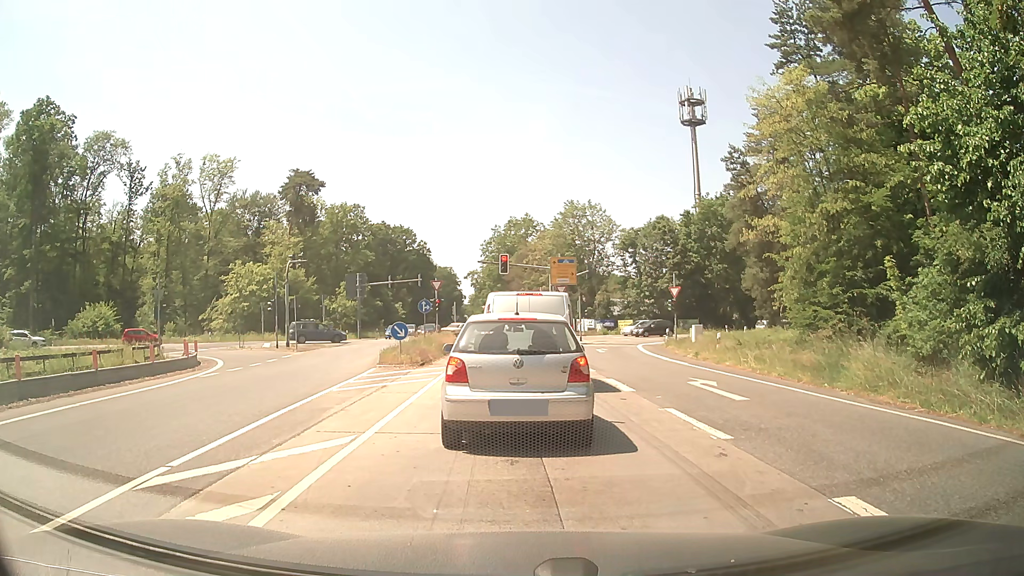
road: secondary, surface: asphalt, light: Day
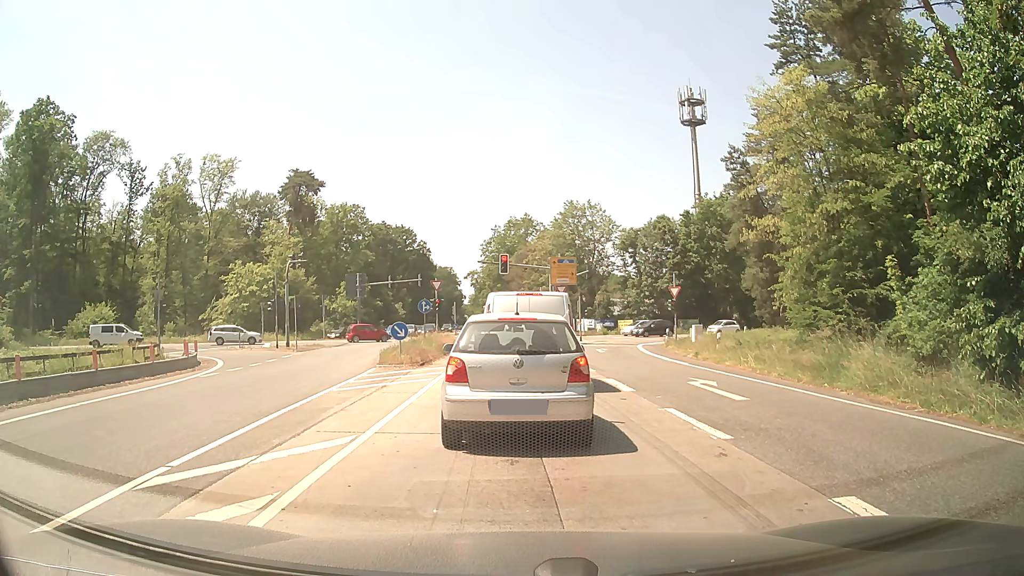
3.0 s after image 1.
(0.0, 0.0) m; 0°
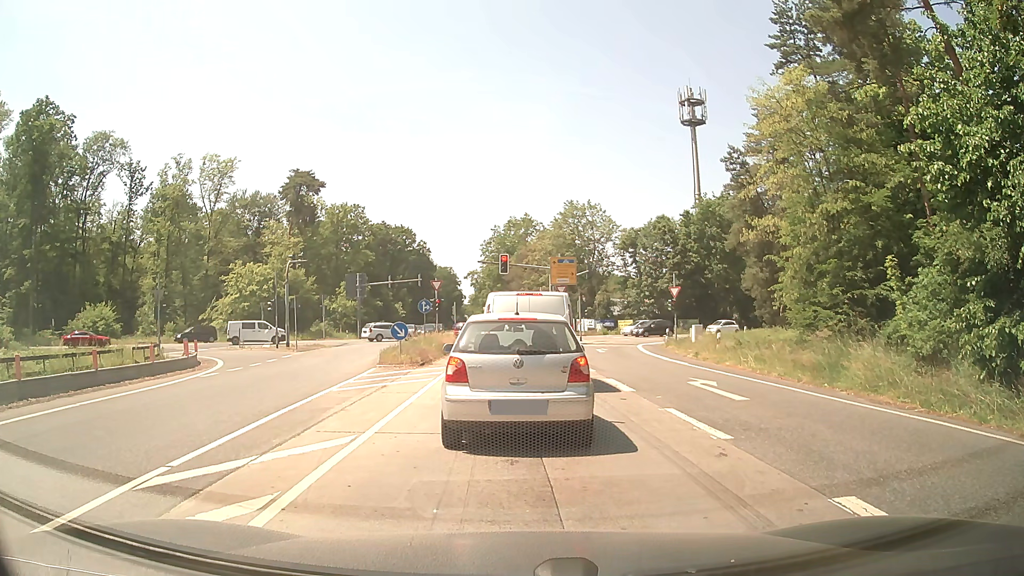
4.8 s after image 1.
(0.0, 0.0) m; 0°
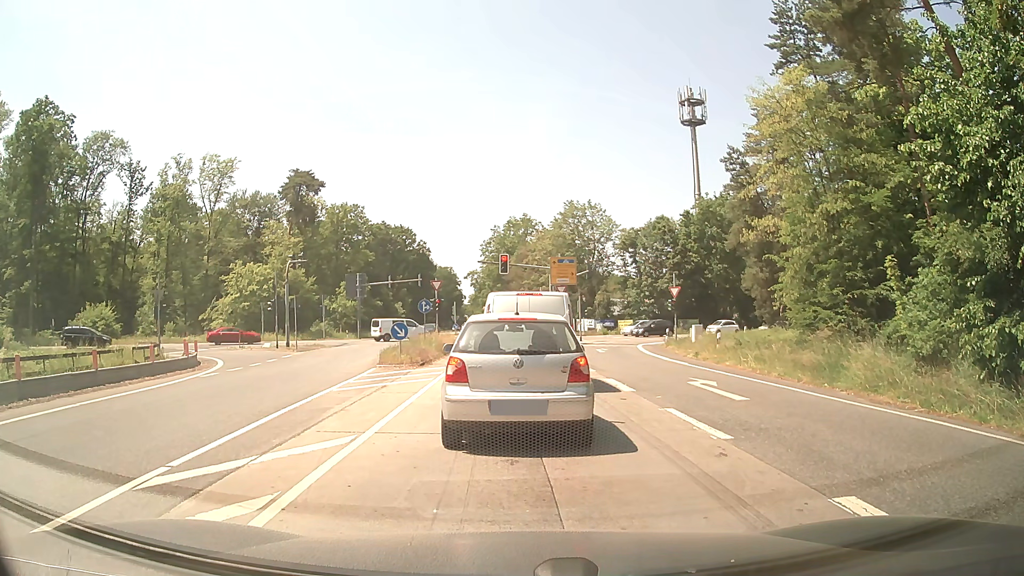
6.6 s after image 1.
(0.0, 0.0) m; 0°
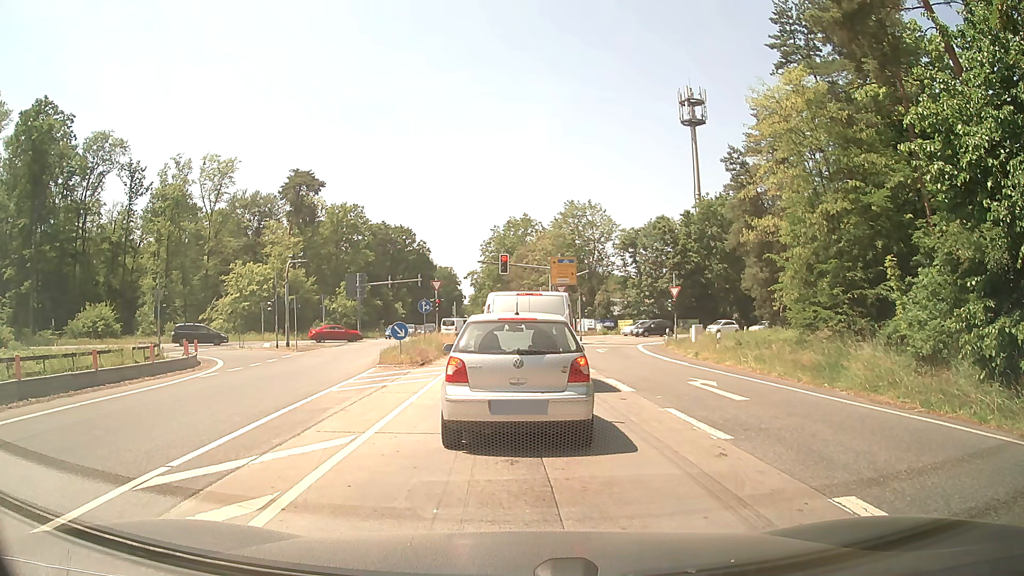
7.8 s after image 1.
(0.0, 0.0) m; 0°
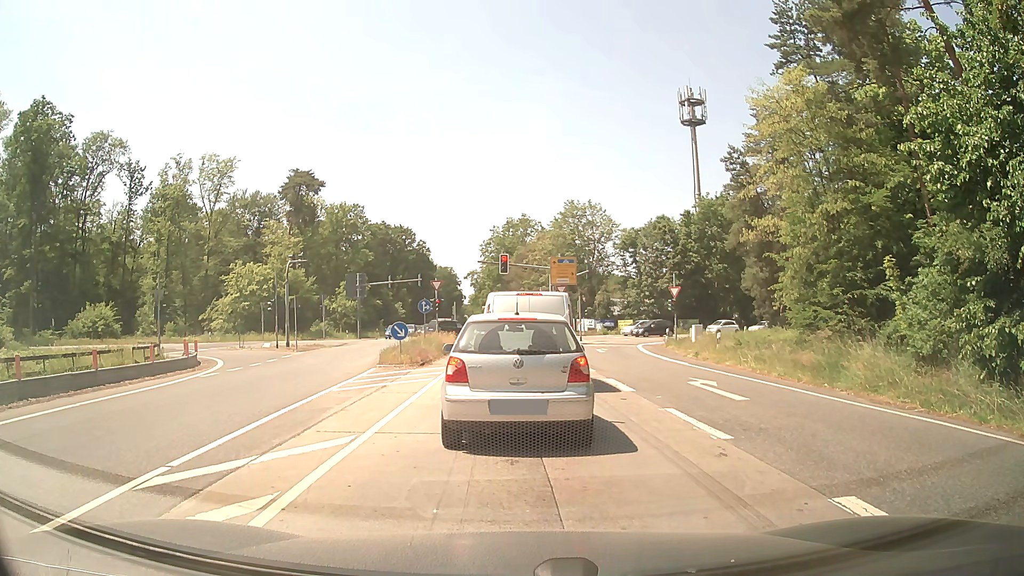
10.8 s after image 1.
(0.0, 0.0) m; 0°
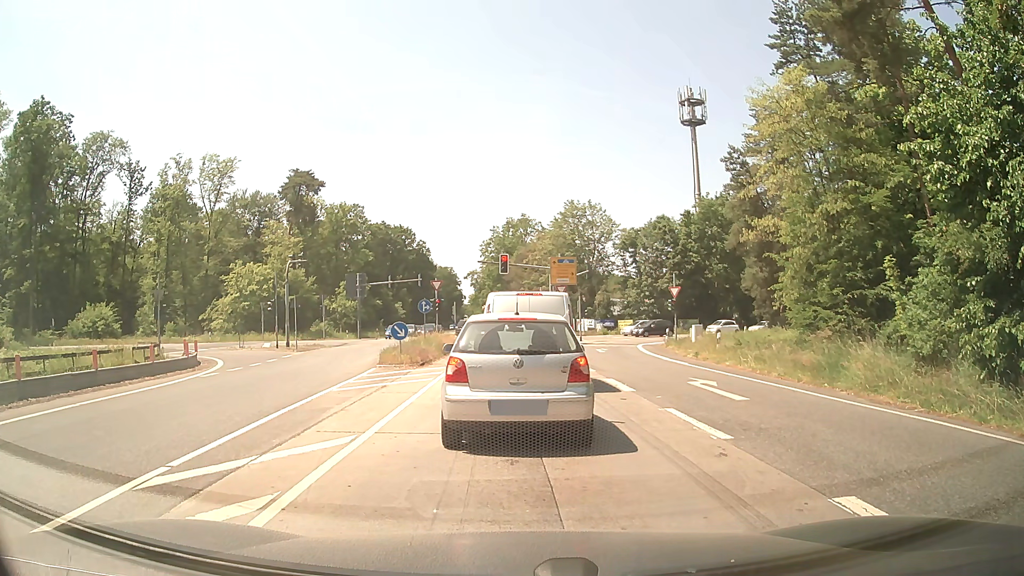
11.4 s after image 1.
(0.0, 0.0) m; 0°
